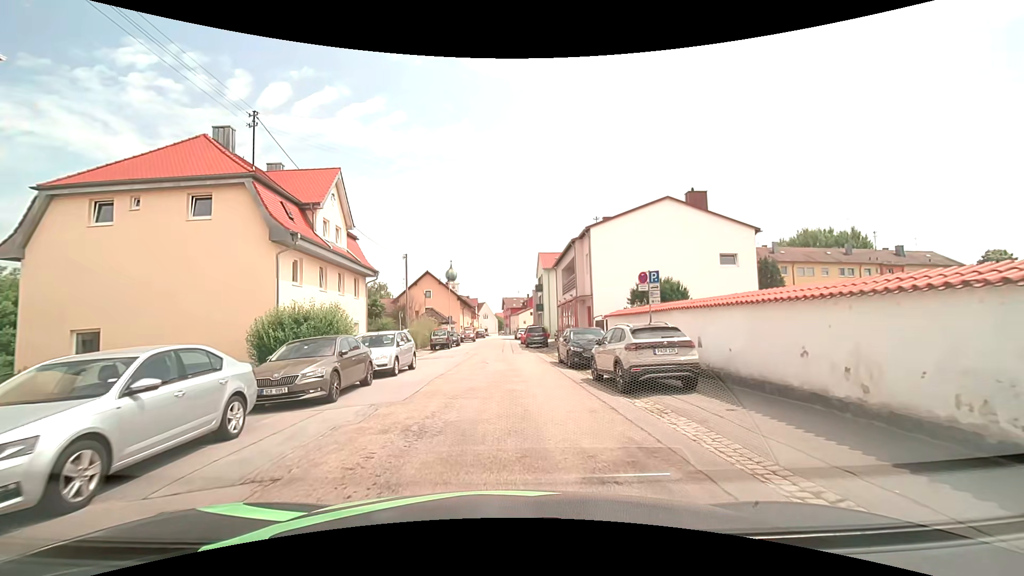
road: residential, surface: asphalt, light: Day
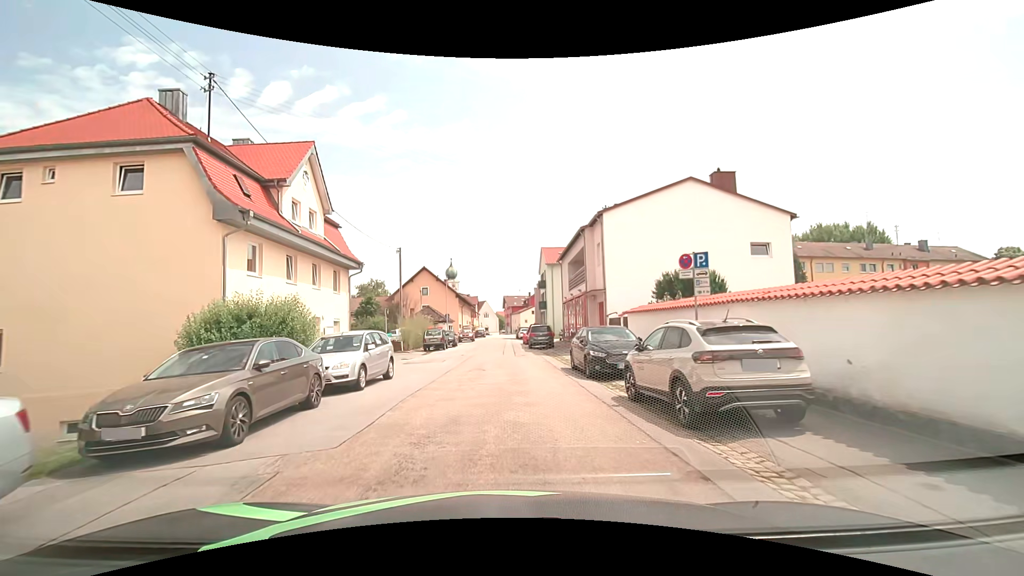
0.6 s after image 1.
(0.0, +4.0) m; -1°
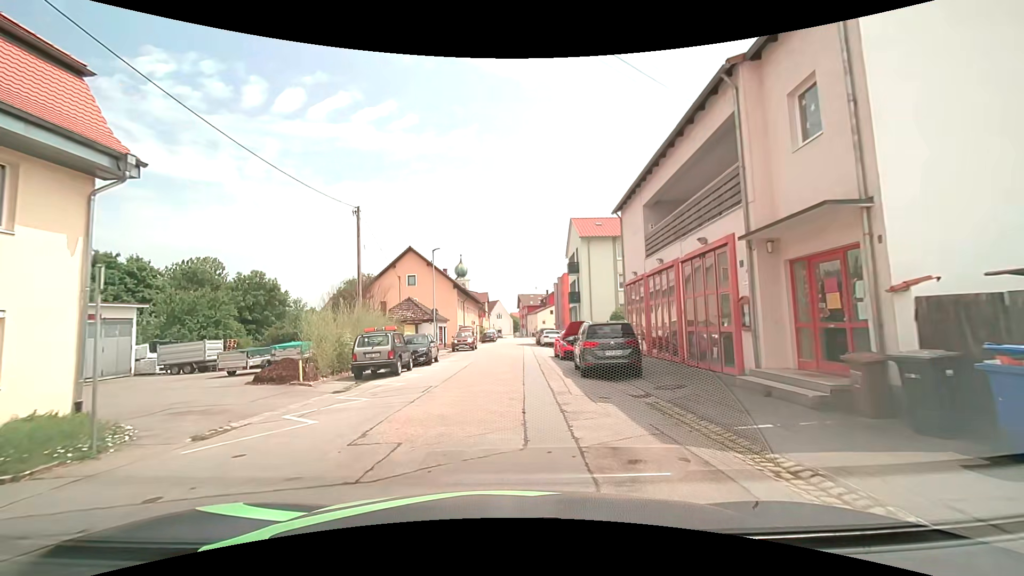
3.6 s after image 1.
(-0.1, +20.0) m; -2°
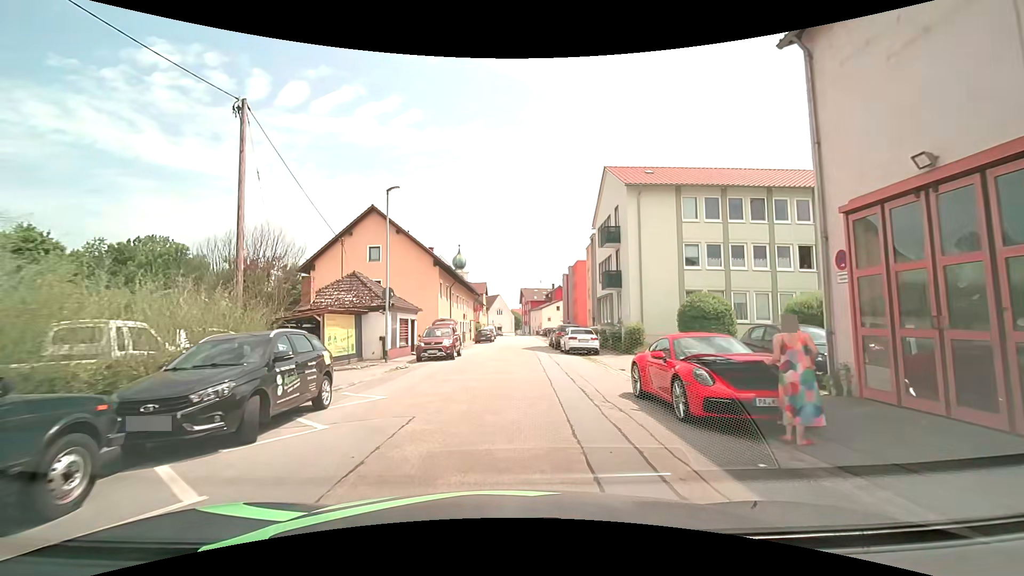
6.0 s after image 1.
(-0.1, +16.2) m; 0°
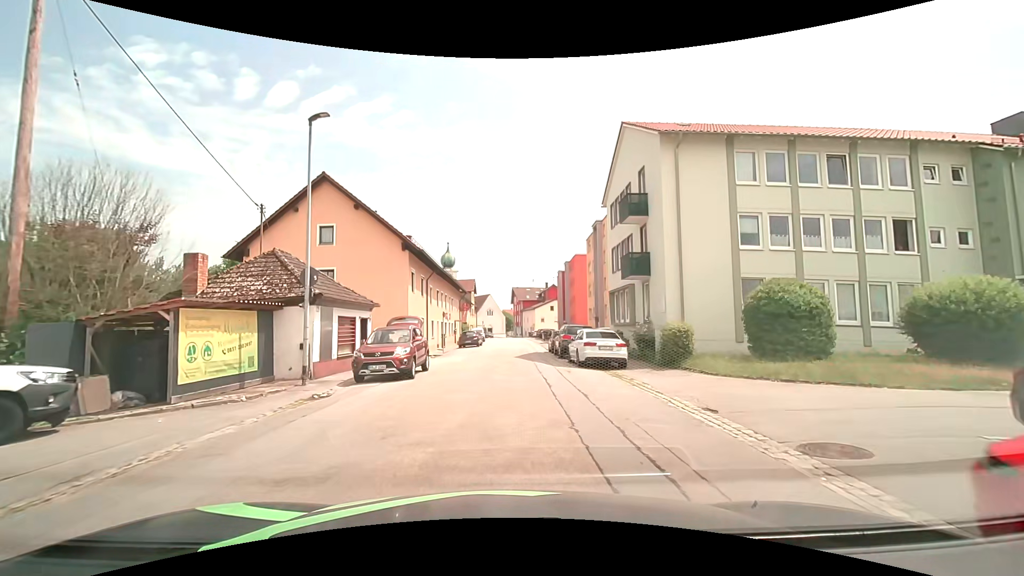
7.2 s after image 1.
(+0.1, +8.2) m; +2°
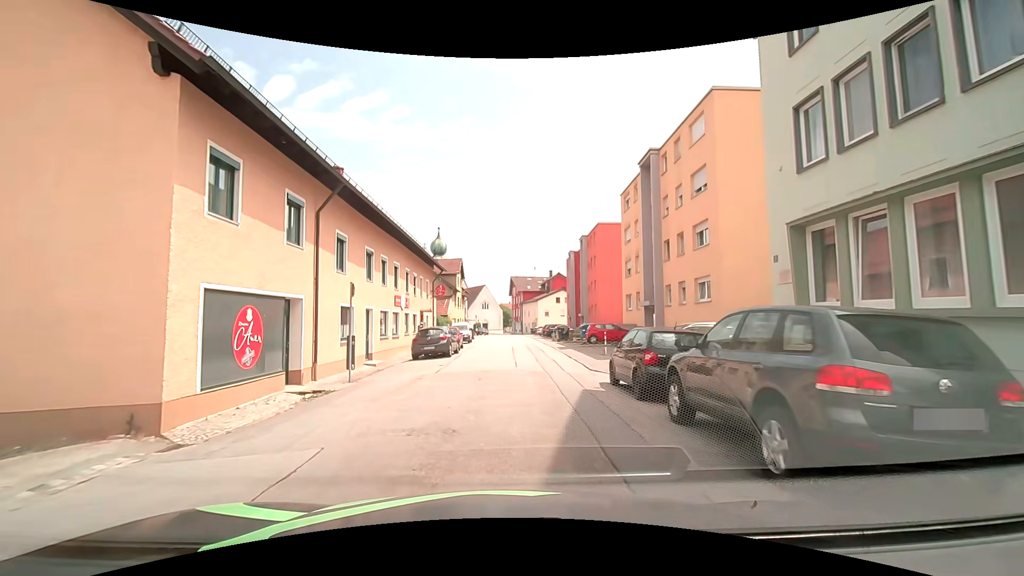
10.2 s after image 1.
(-0.1, +20.5) m; 0°
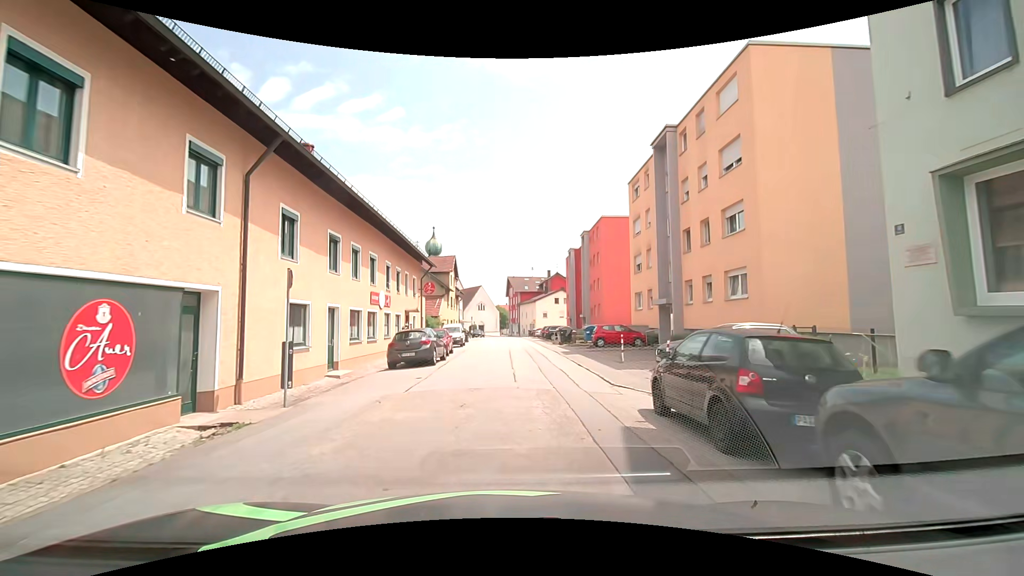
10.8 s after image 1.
(0.0, +4.0) m; 0°
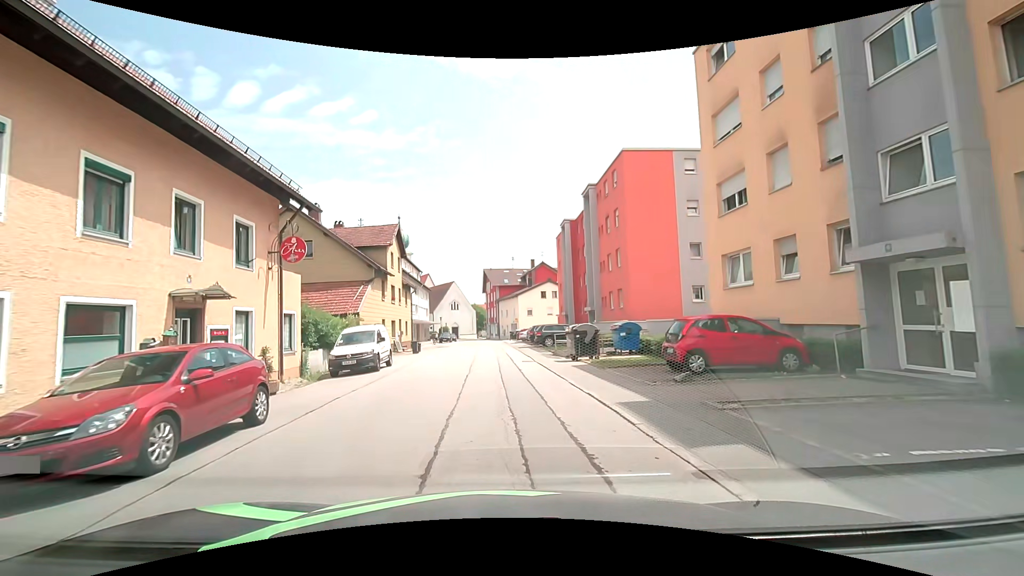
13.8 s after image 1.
(+0.7, +19.3) m; +2°
(0, +10) (0, +20) (-1, +30) (-1, +40) (-1, +50) (-1, +60) (-2, +70) (-2, +80) (-3, +90) (-4, +100) m
